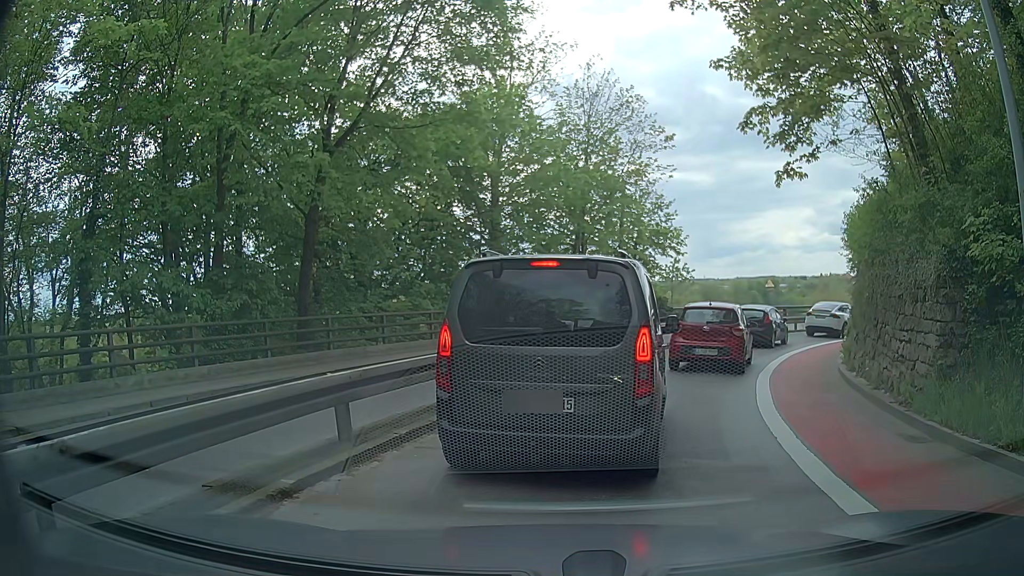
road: secondary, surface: asphalt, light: Day
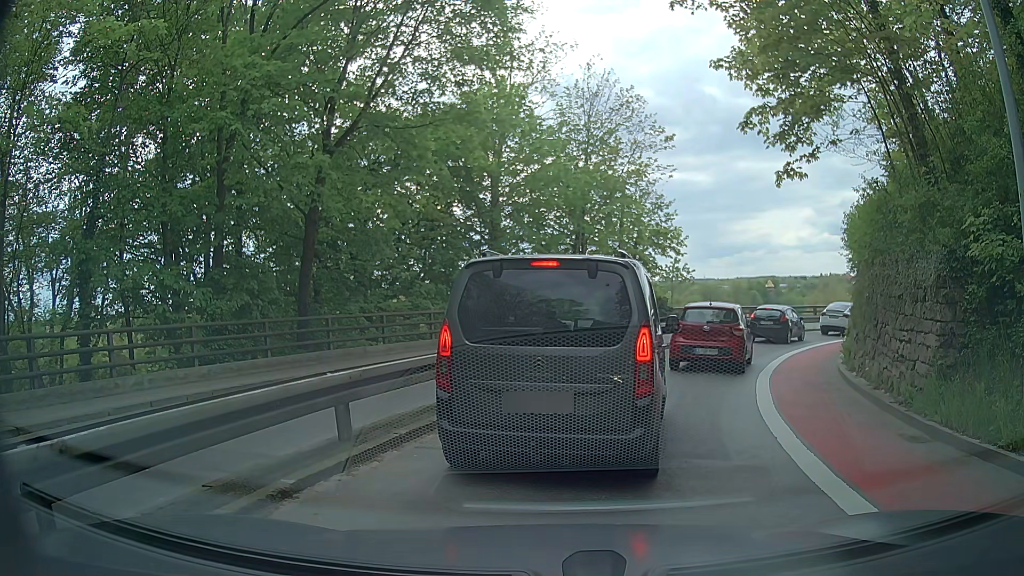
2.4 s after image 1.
(0.0, 0.0) m; 0°
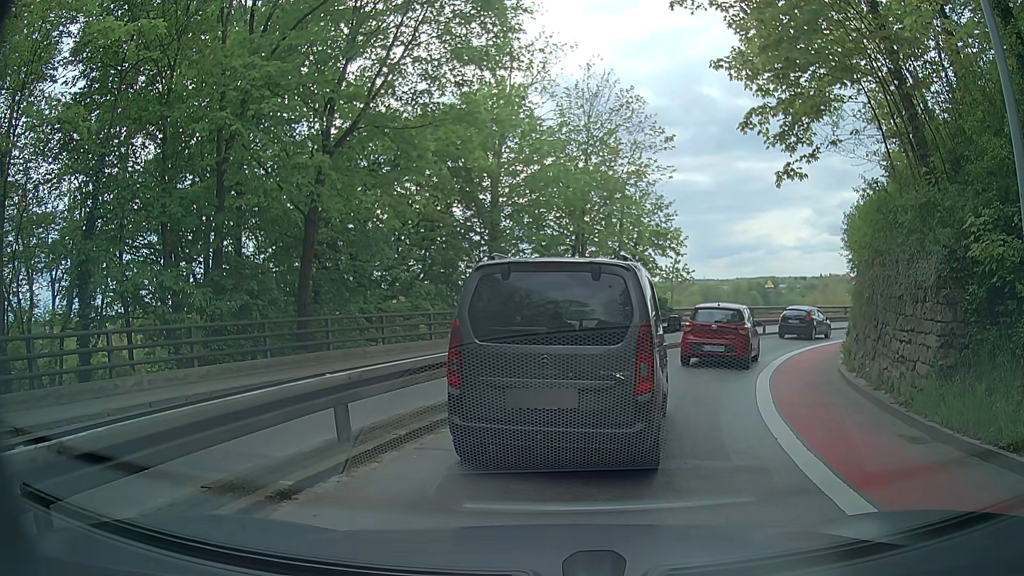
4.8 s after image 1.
(0.0, 0.0) m; 0°
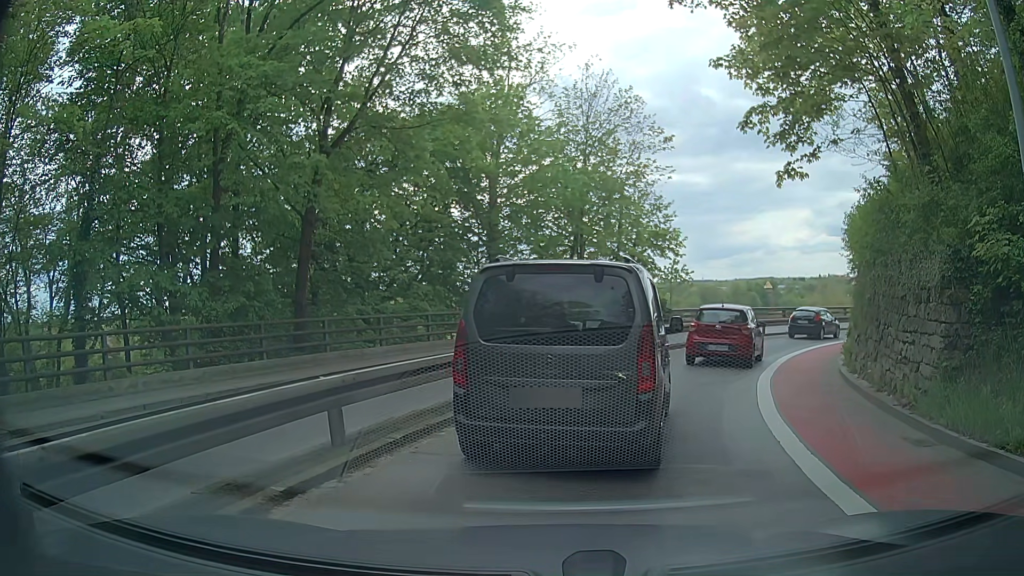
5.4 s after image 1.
(0.0, +0.1) m; 0°
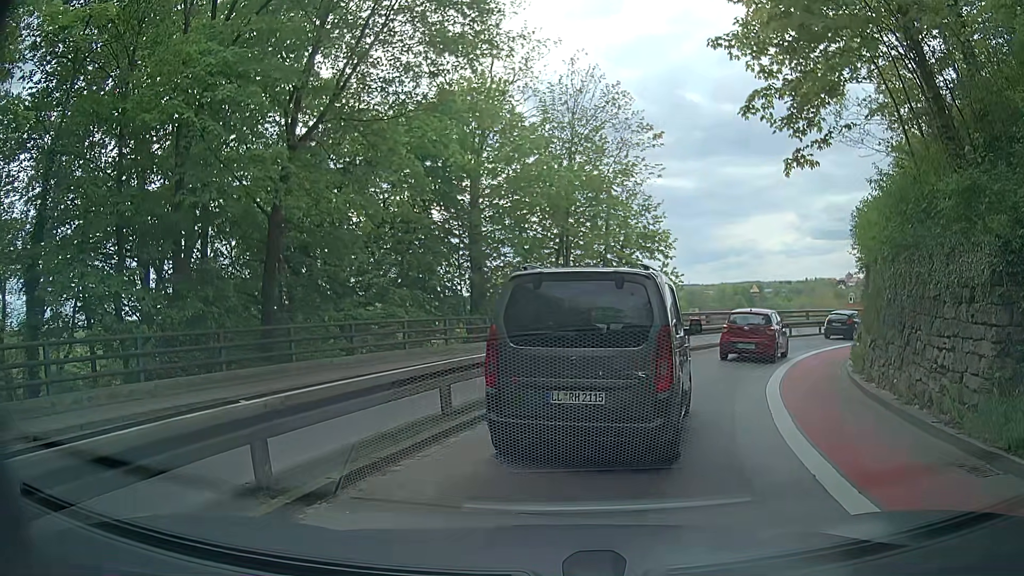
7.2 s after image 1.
(0.0, +1.5) m; 0°
